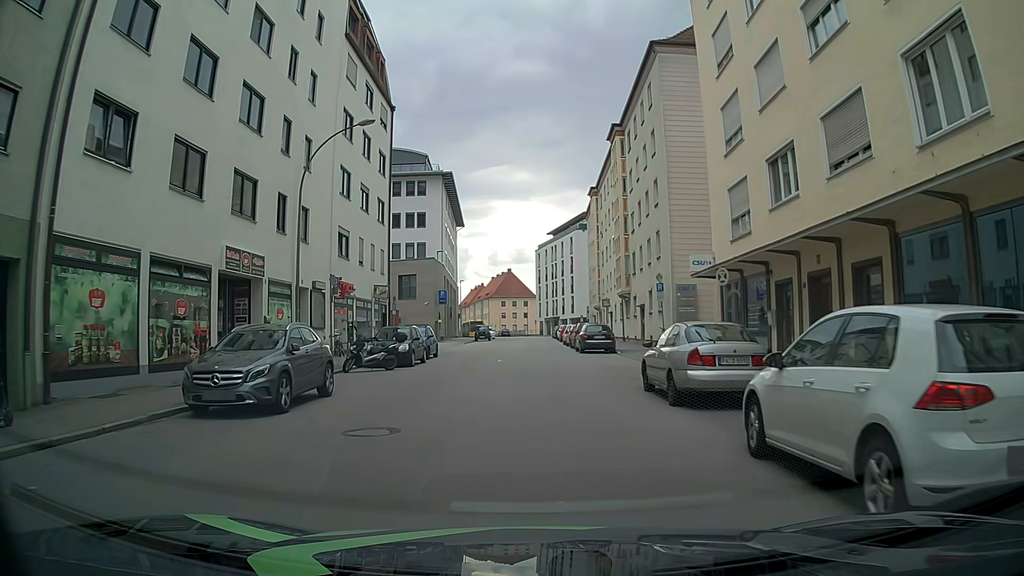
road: tertiary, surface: asphalt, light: Day
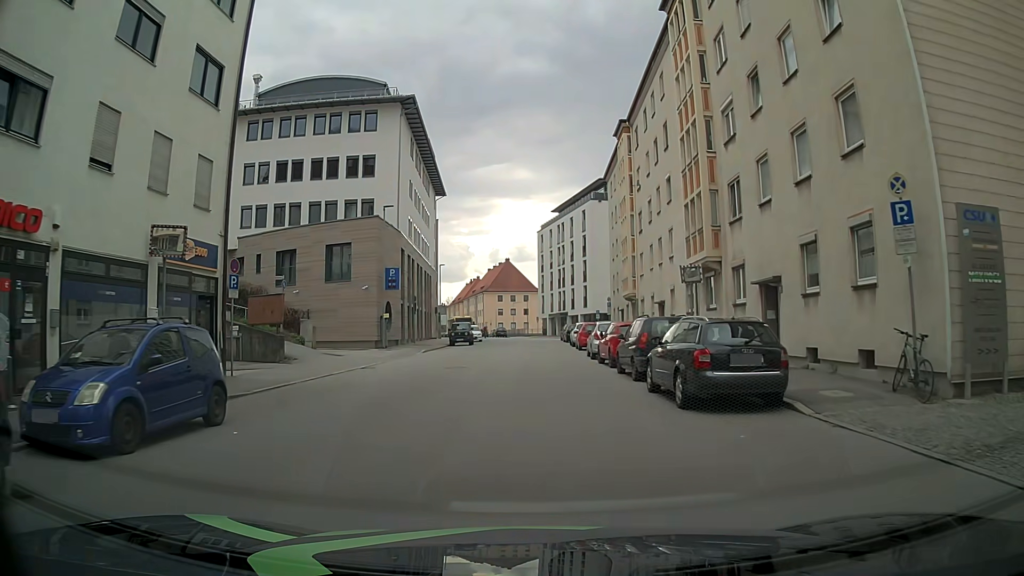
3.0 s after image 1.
(+0.4, +22.5) m; +1°
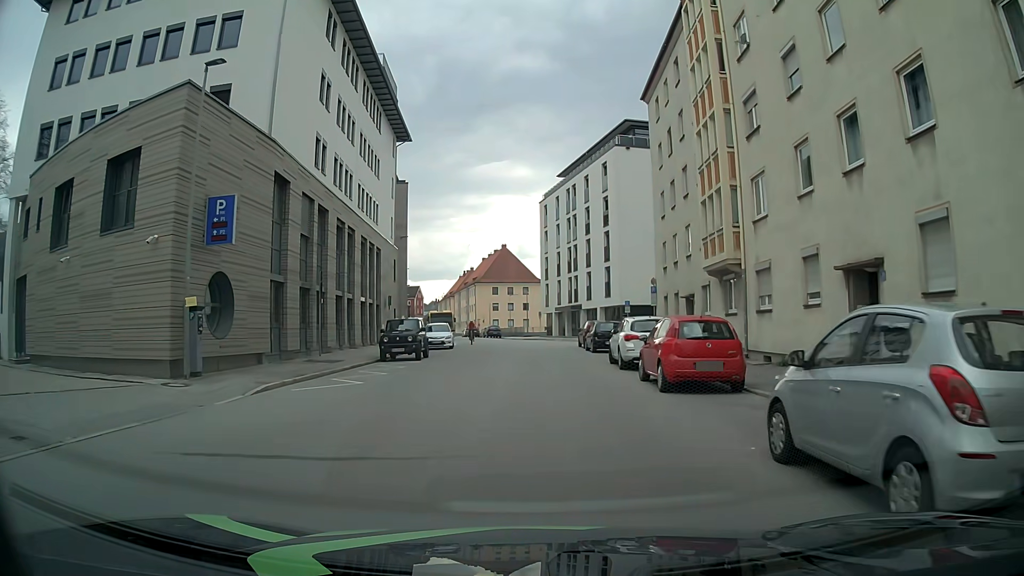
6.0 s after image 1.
(+0.1, +22.6) m; +1°
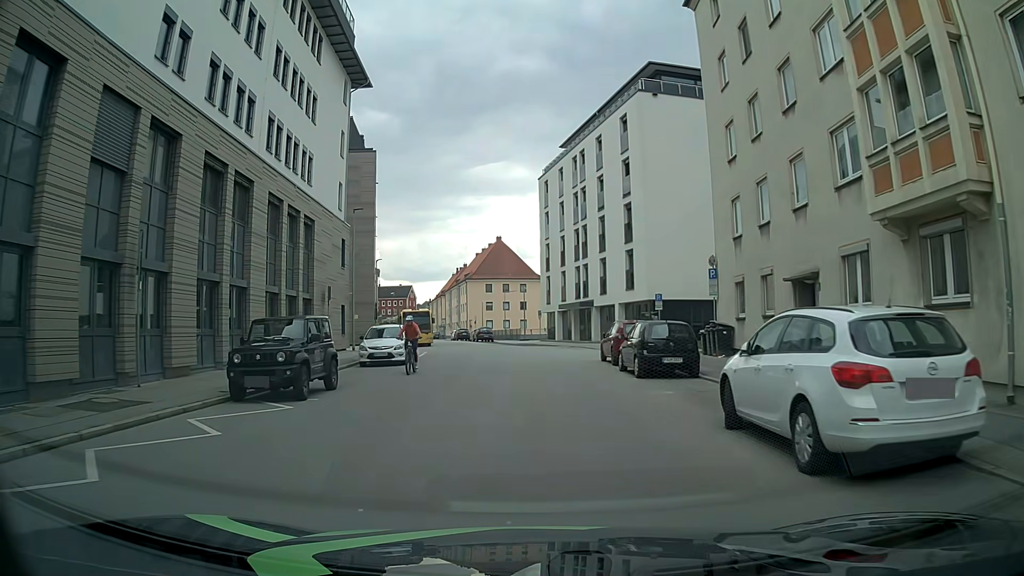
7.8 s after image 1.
(-0.3, +13.6) m; -1°
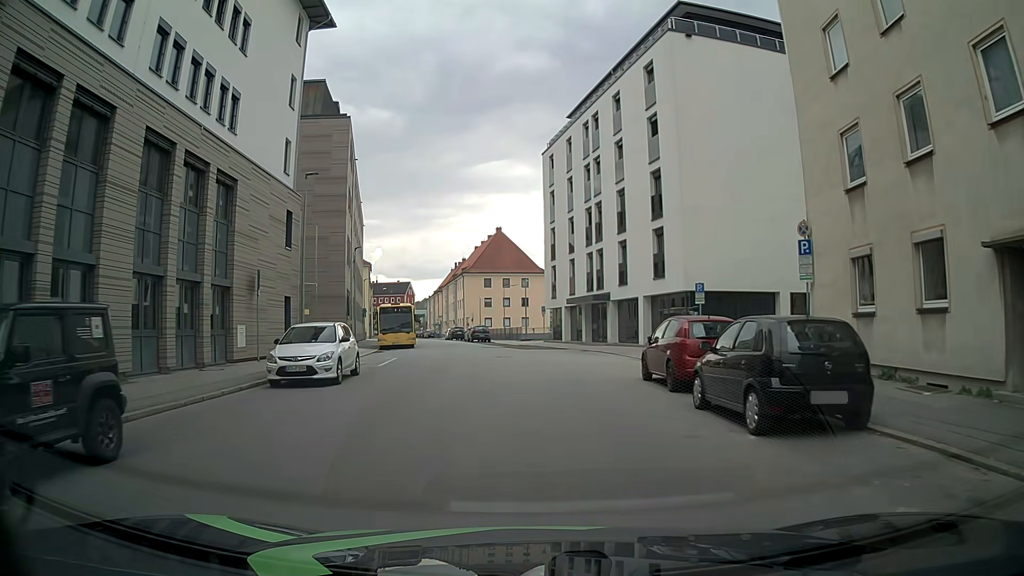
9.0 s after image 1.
(-0.1, +9.0) m; 0°
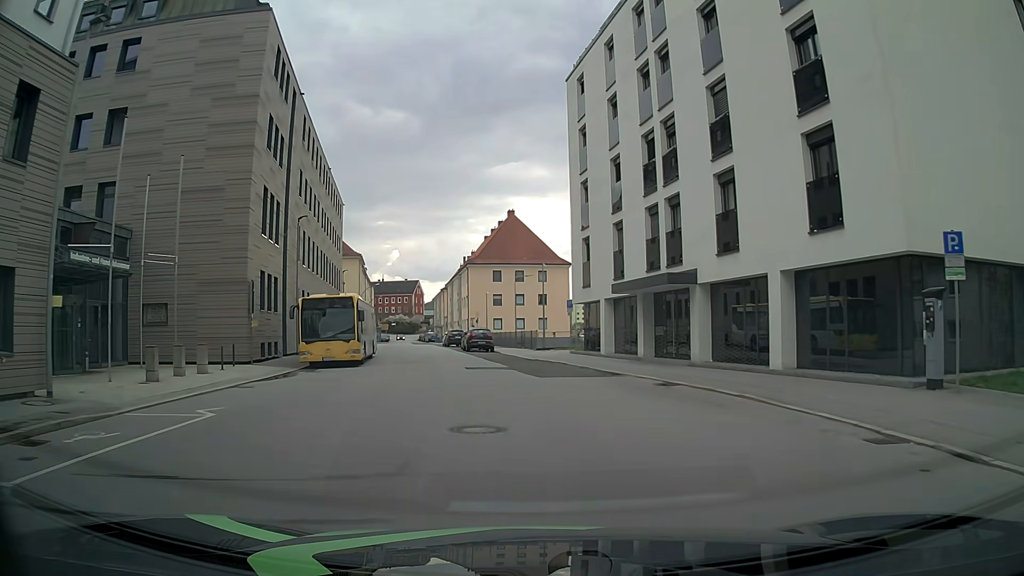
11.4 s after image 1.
(-0.4, +18.1) m; -3°
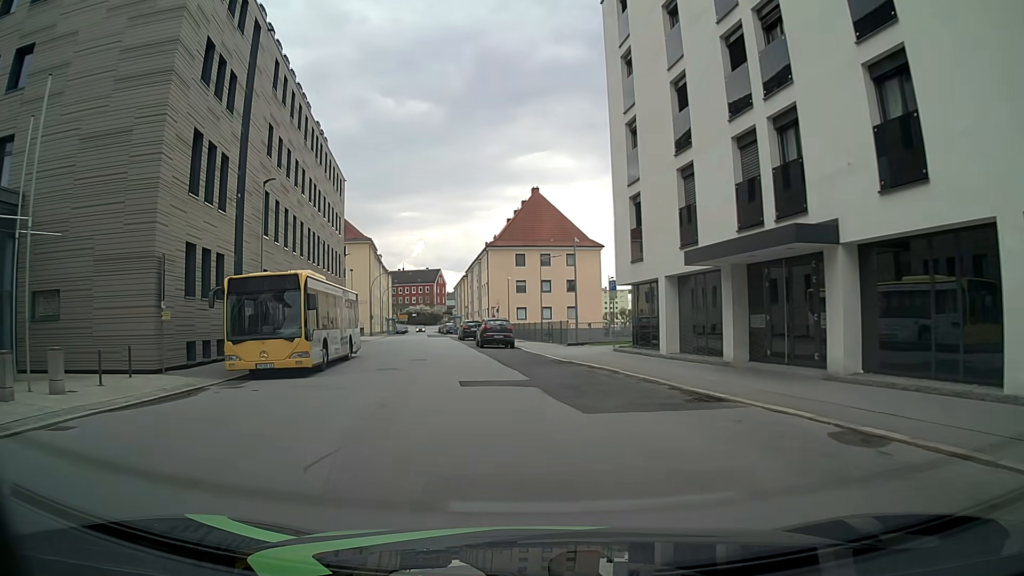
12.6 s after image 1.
(0.0, +9.0) m; +2°
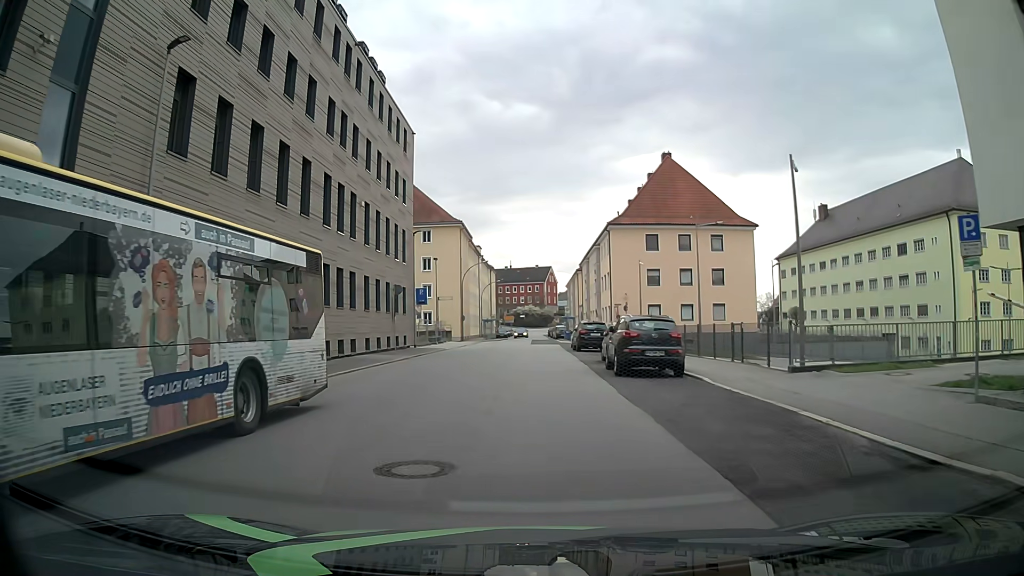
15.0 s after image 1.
(-2.6, +17.9) m; -12°
(0, +10) (0, +20) (0, +30) (0, +40) (0, +50) (0, +60) (0, +70) (0, +80) (0, +90) (0, +100) m
